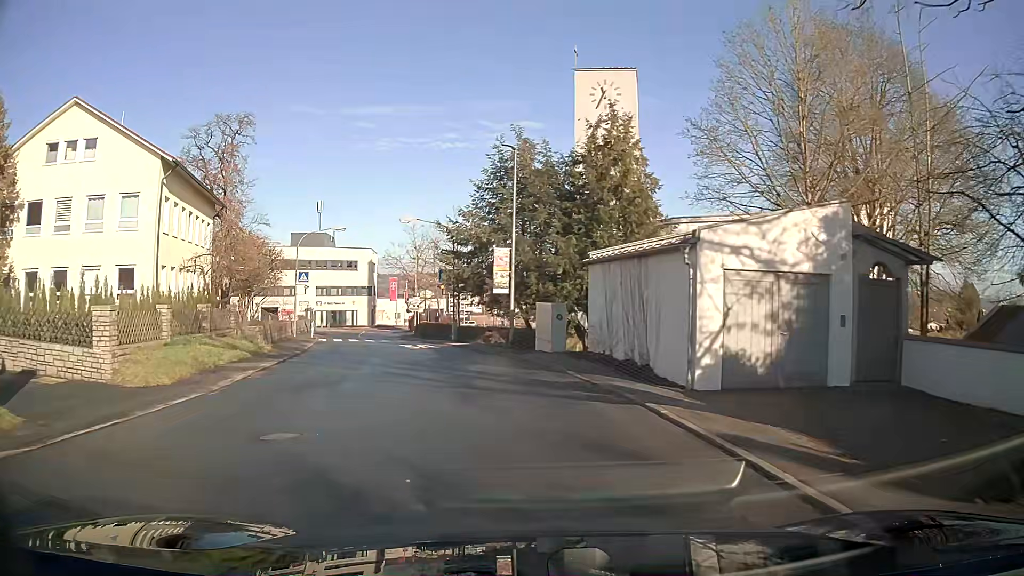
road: tertiary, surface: asphalt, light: Day
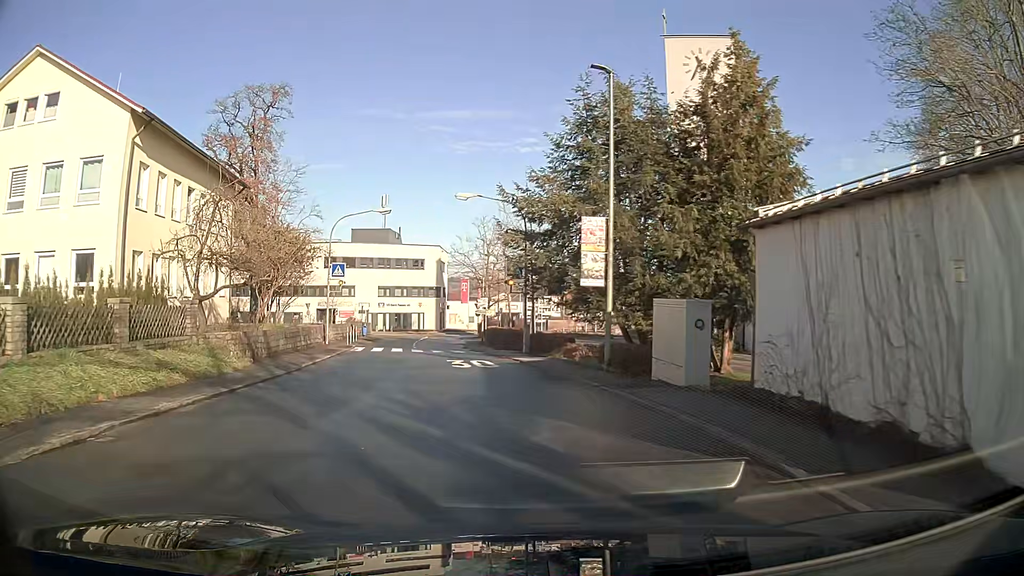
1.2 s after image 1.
(-0.6, +9.3) m; -7°
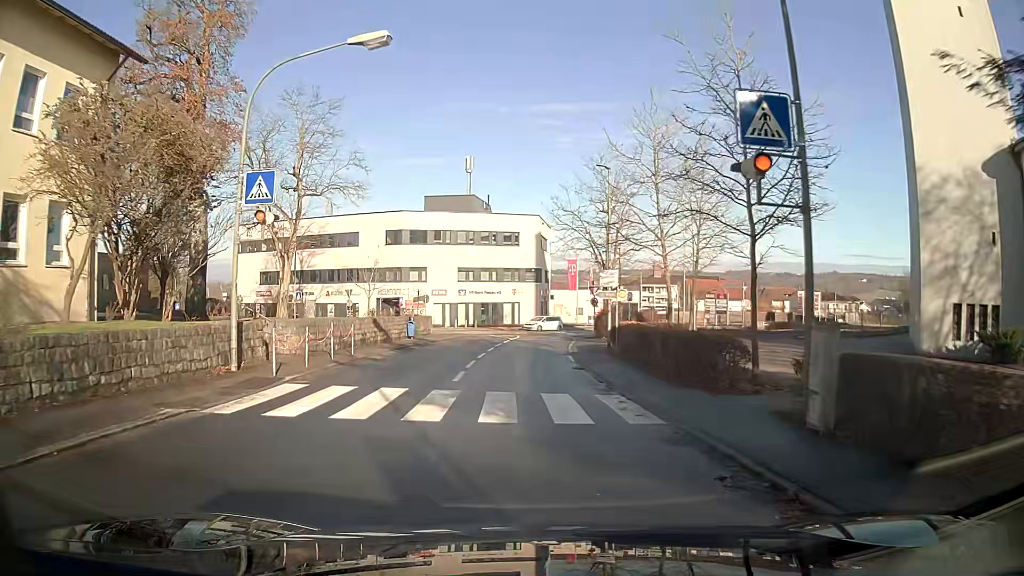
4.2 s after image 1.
(-1.9, +23.3) m; -7°
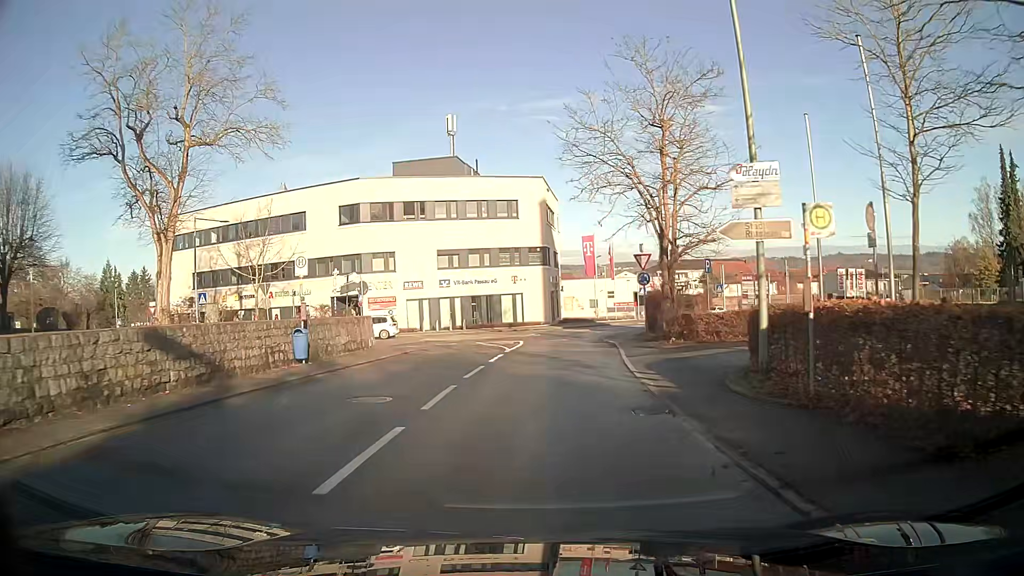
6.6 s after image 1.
(-0.1, +18.9) m; 0°
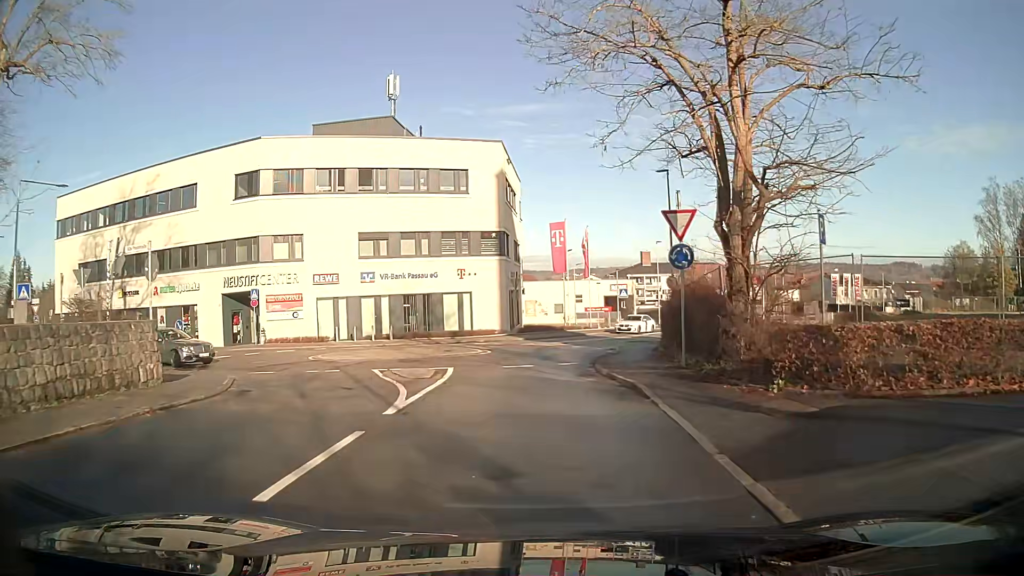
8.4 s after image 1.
(+0.3, +13.7) m; +3°
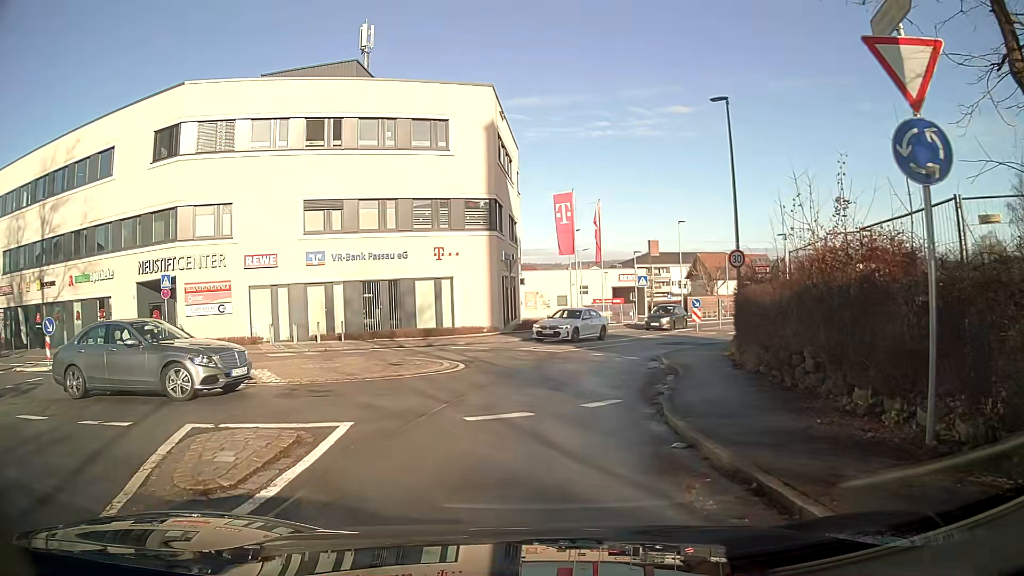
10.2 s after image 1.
(0.0, +9.6) m; -1°
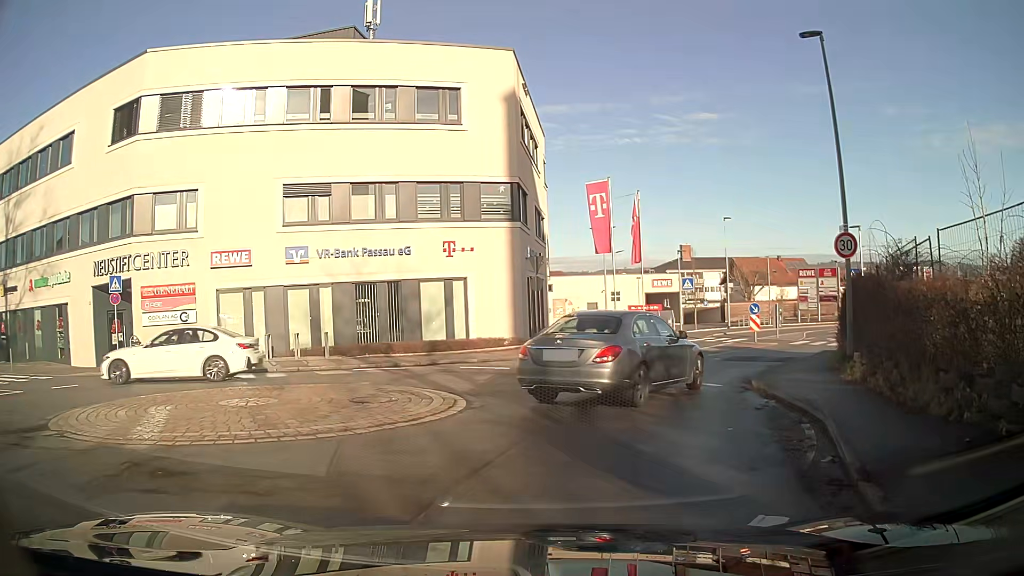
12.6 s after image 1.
(-0.1, +5.9) m; -1°
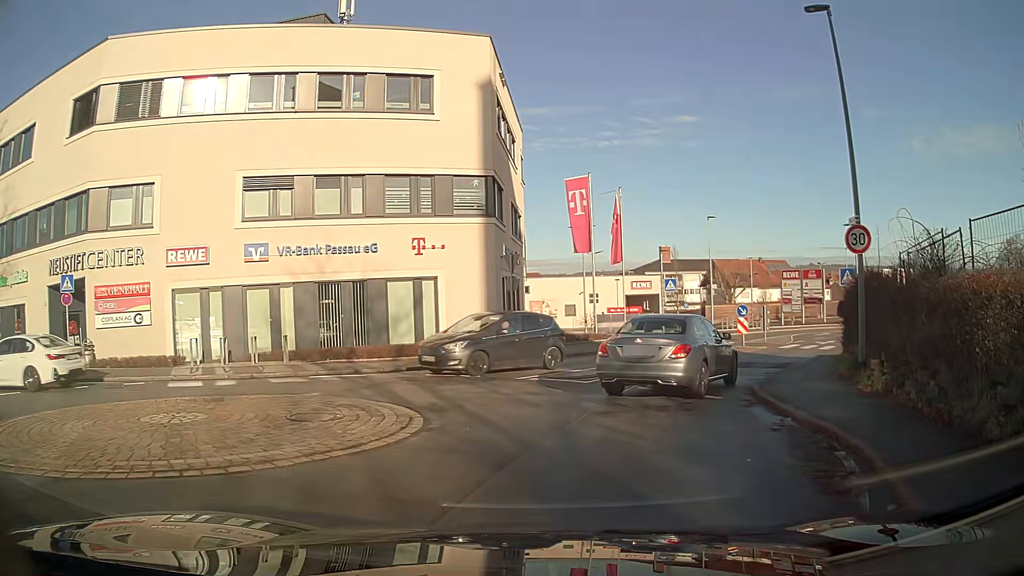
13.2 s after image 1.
(0.0, +1.8) m; +2°
